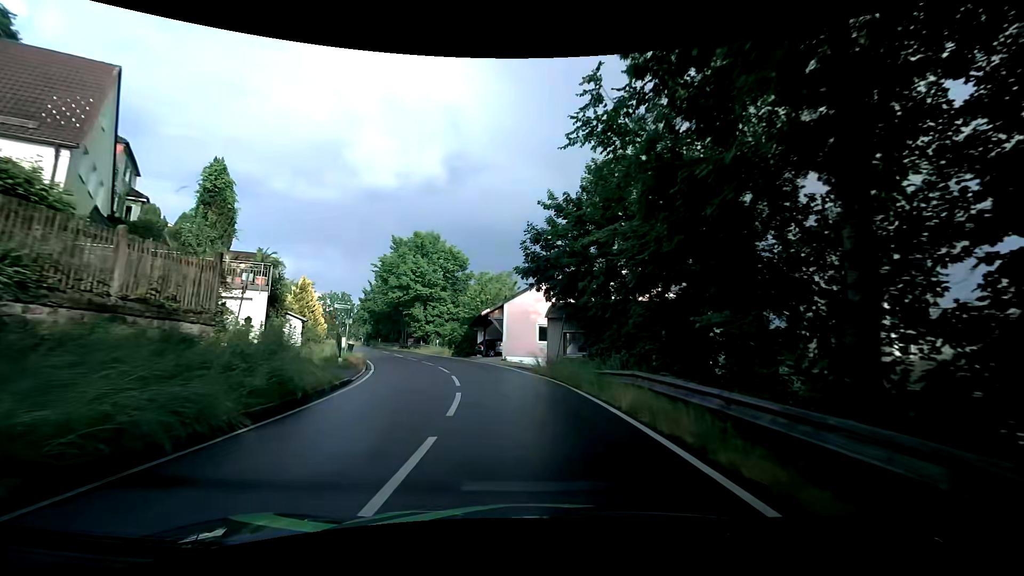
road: tertiary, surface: asphalt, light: Day
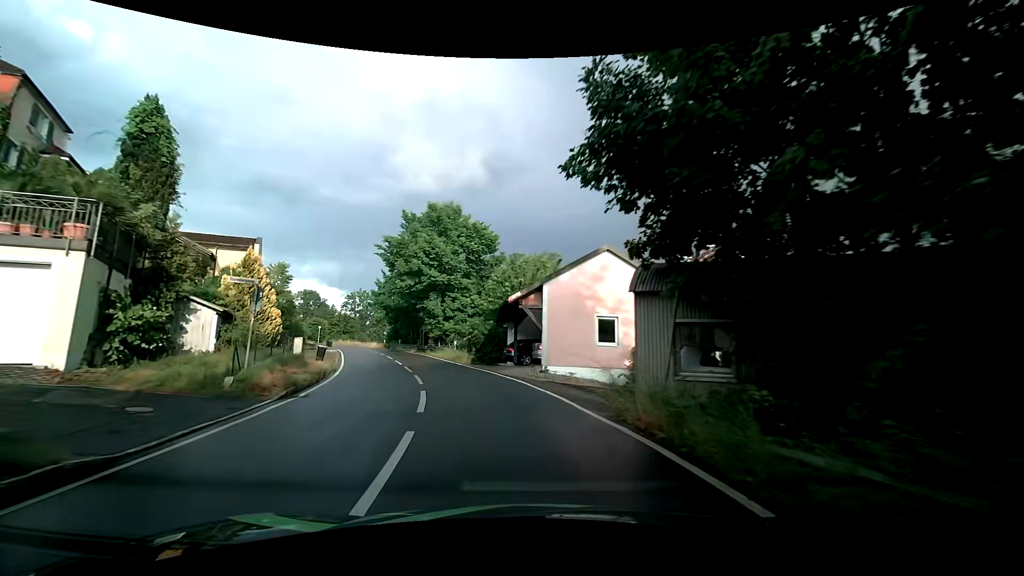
(-0.3, +11.6) m; -4°
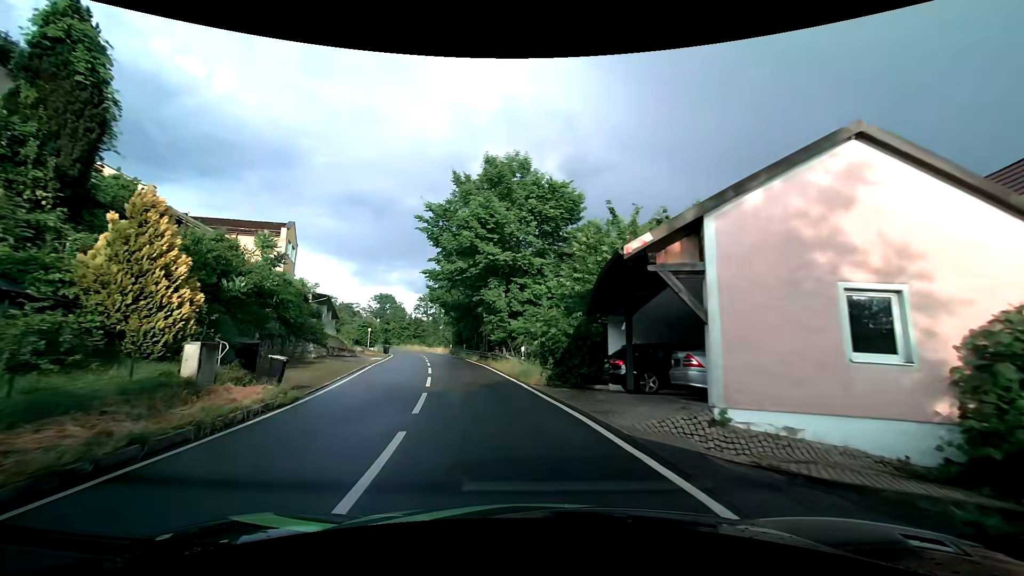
(-0.8, +11.6) m; -9°
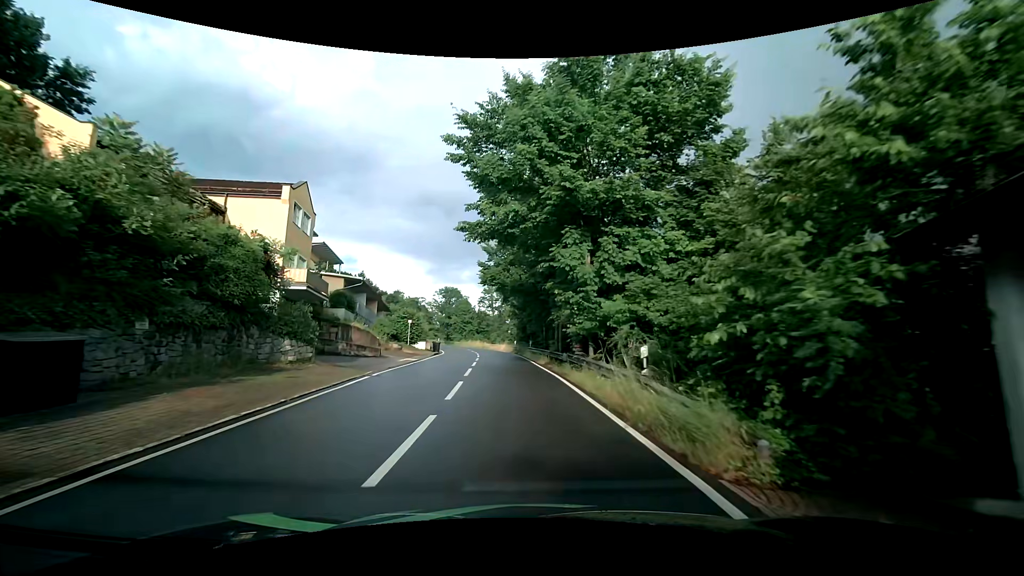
(-0.9, +11.4) m; -8°
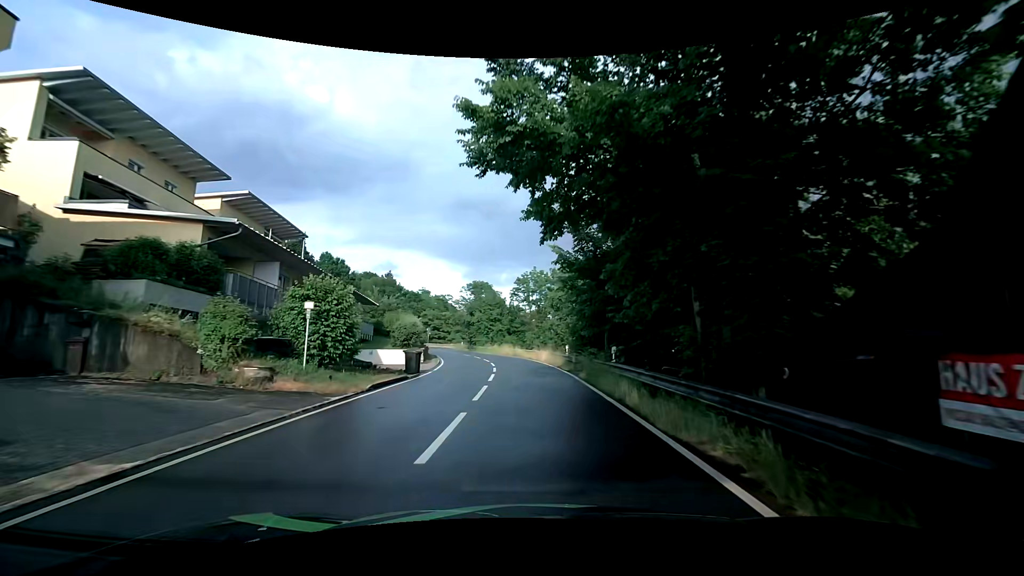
(-1.4, +23.1) m; -5°
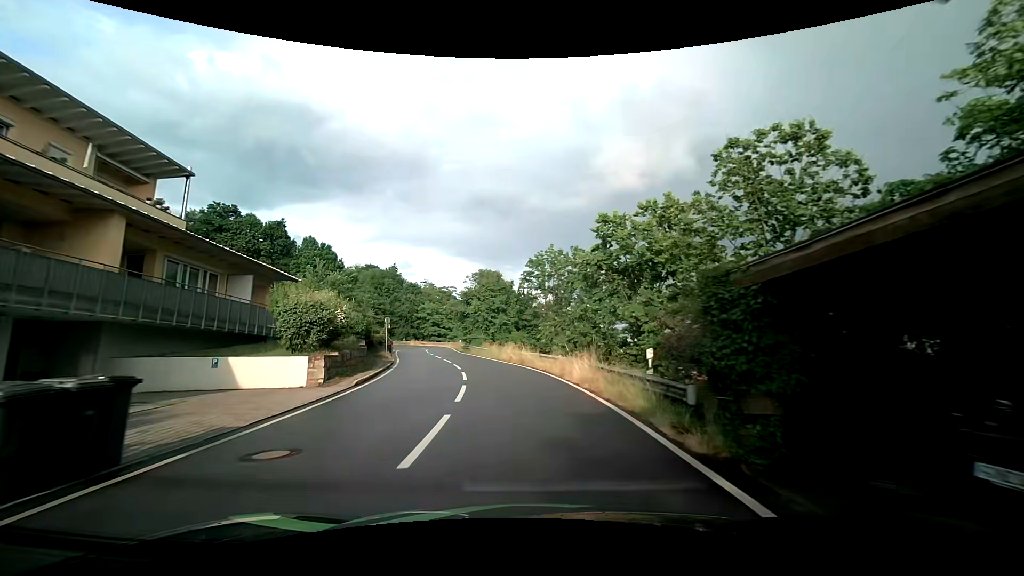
(0.0, +18.1) m; -1°
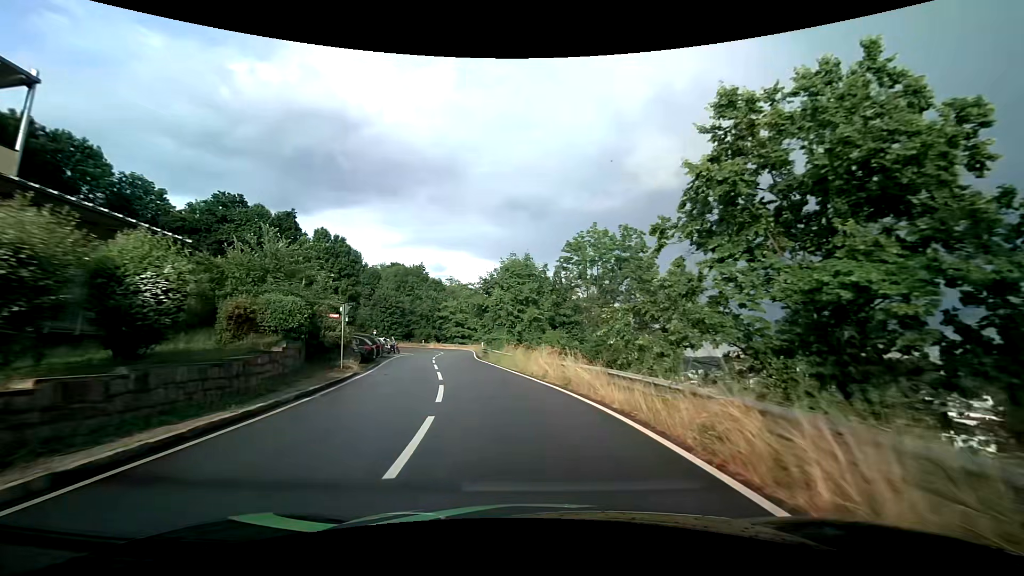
(-0.4, +12.5) m; -3°
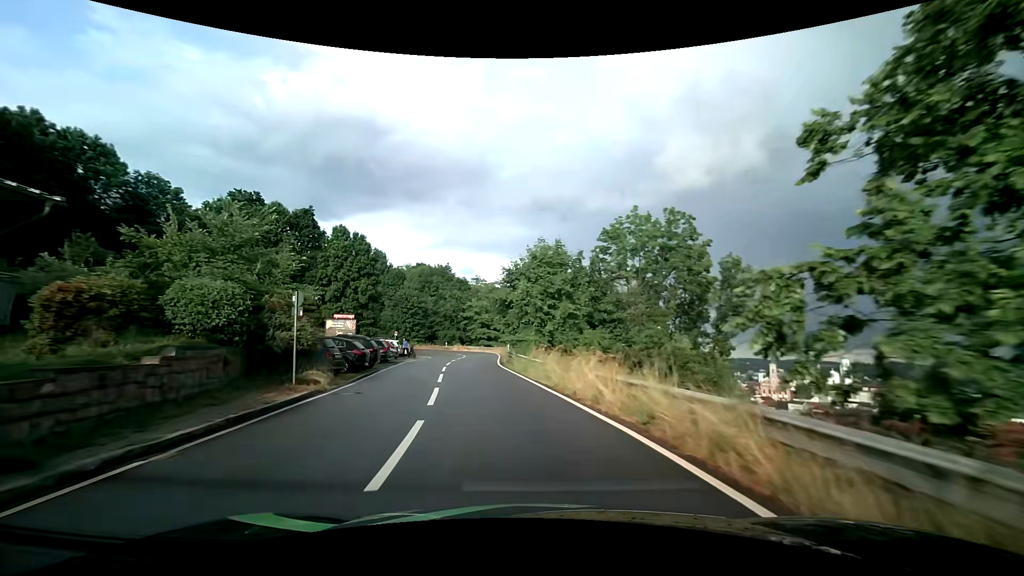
(-0.2, +6.4) m; -3°
(-1, +10) (-2, +20) (-3, +30) (-4, +40) (-5, +50) (-6, +60) (-9, +69) (-14, +78) (-22, +84) (-31, +86) m
